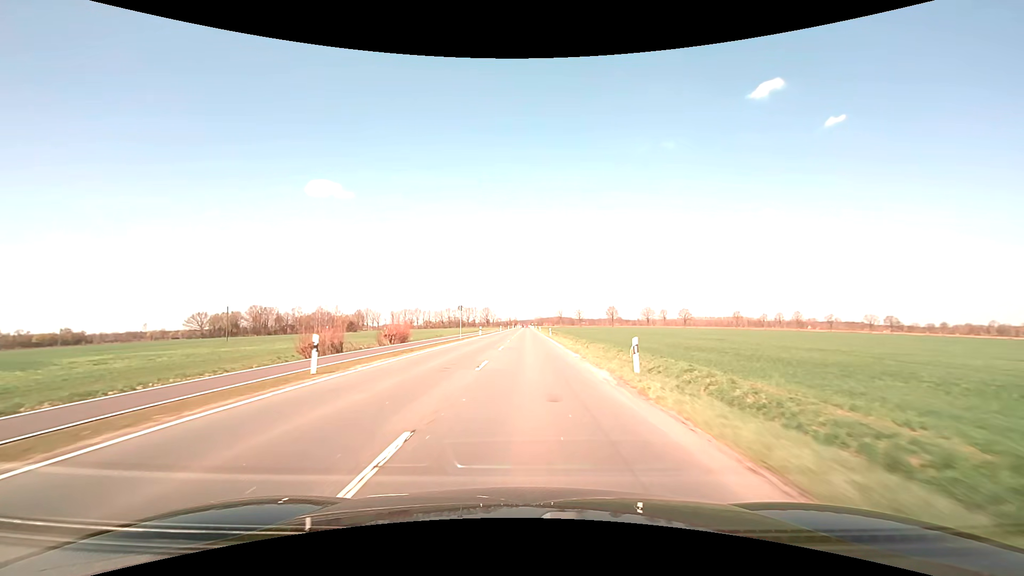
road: secondary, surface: asphalt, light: Day
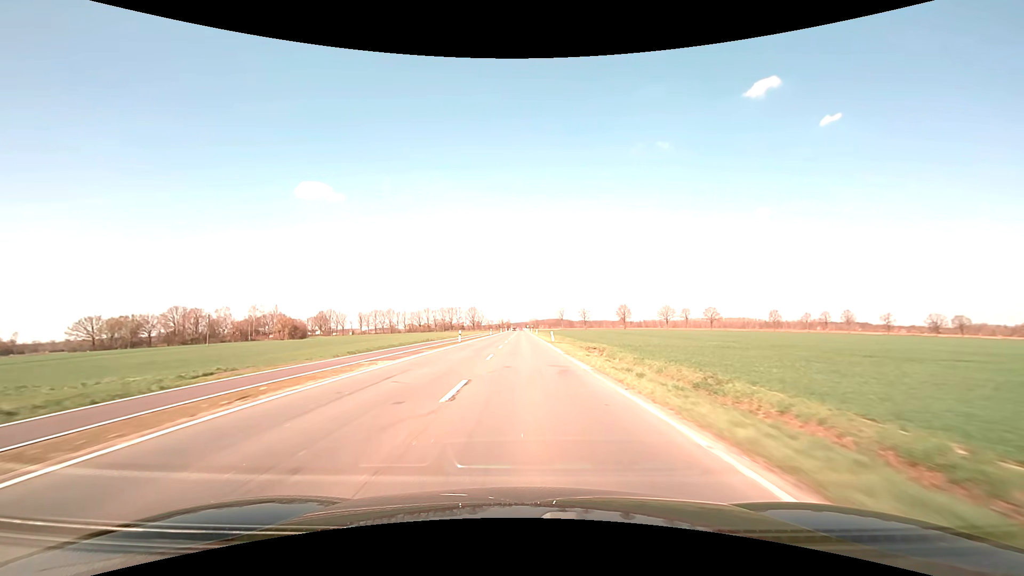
(+0.3, +66.3) m; +1°
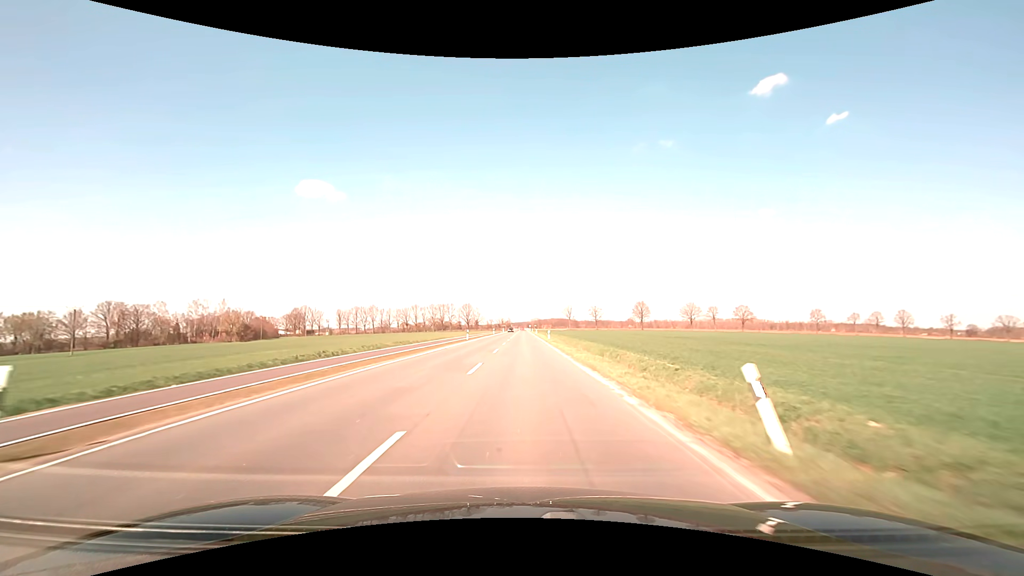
(-0.1, +42.9) m; 0°
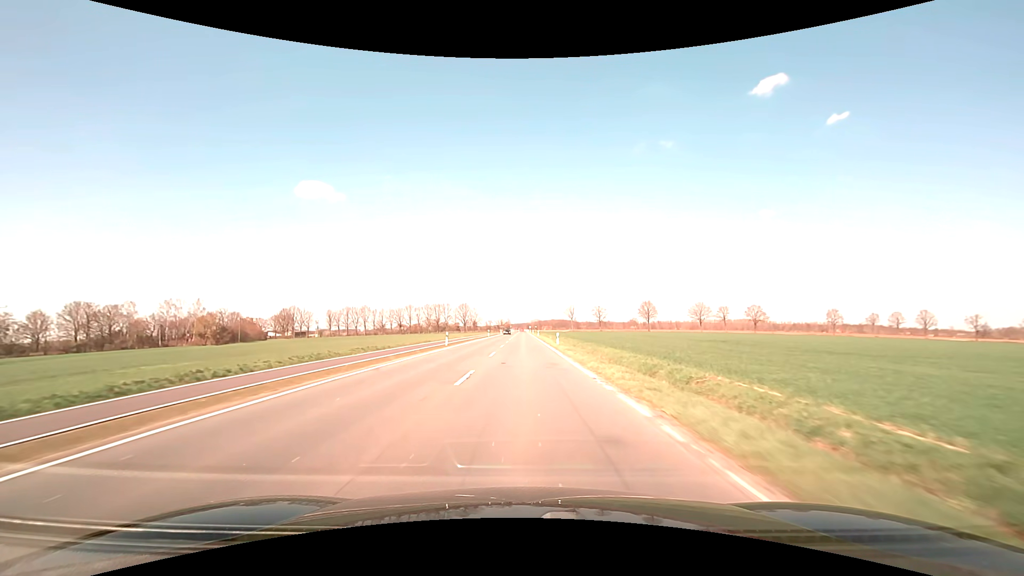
(0.0, +14.8) m; 0°
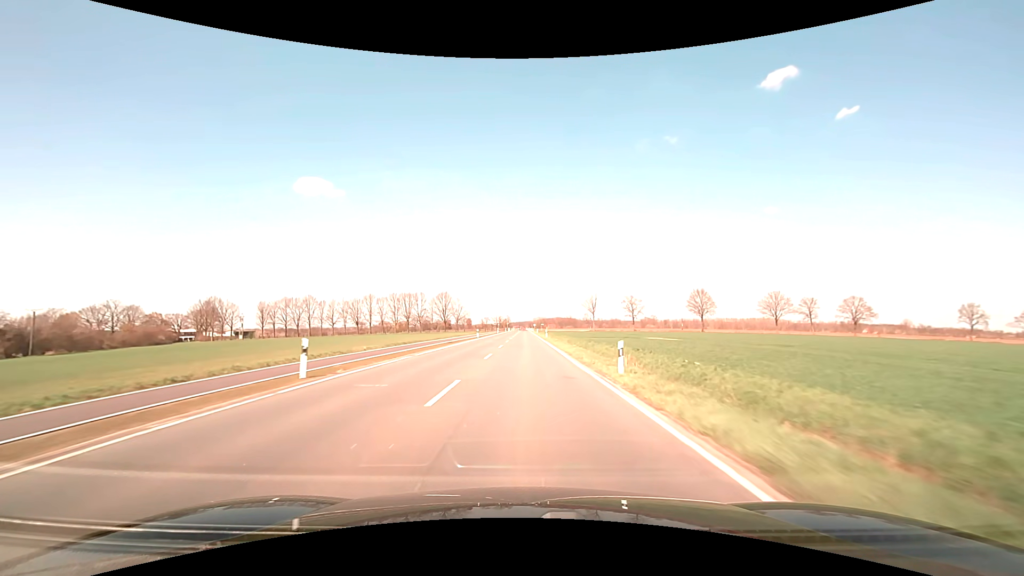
(-0.2, +76.1) m; 0°
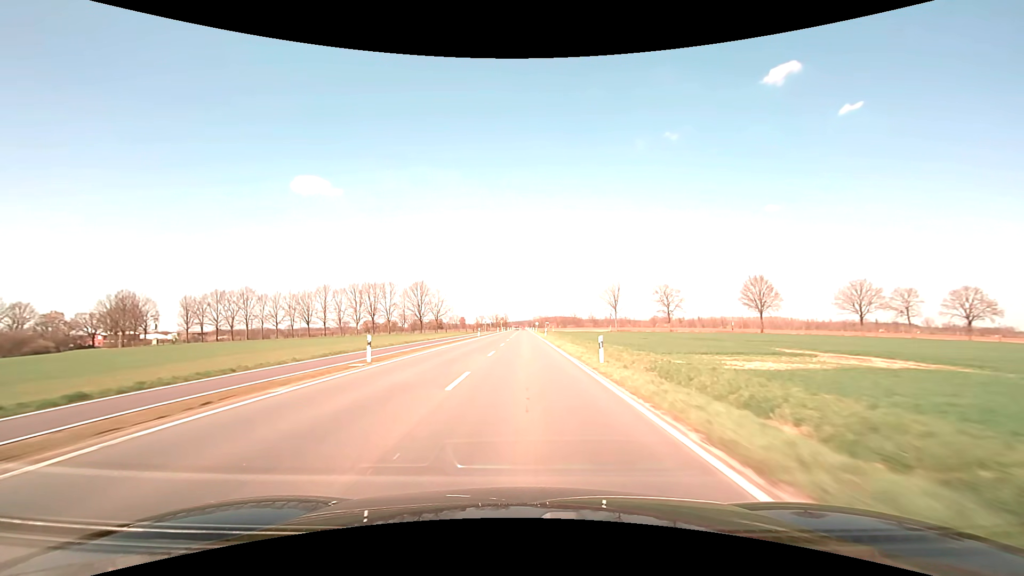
(+0.1, +46.6) m; 0°
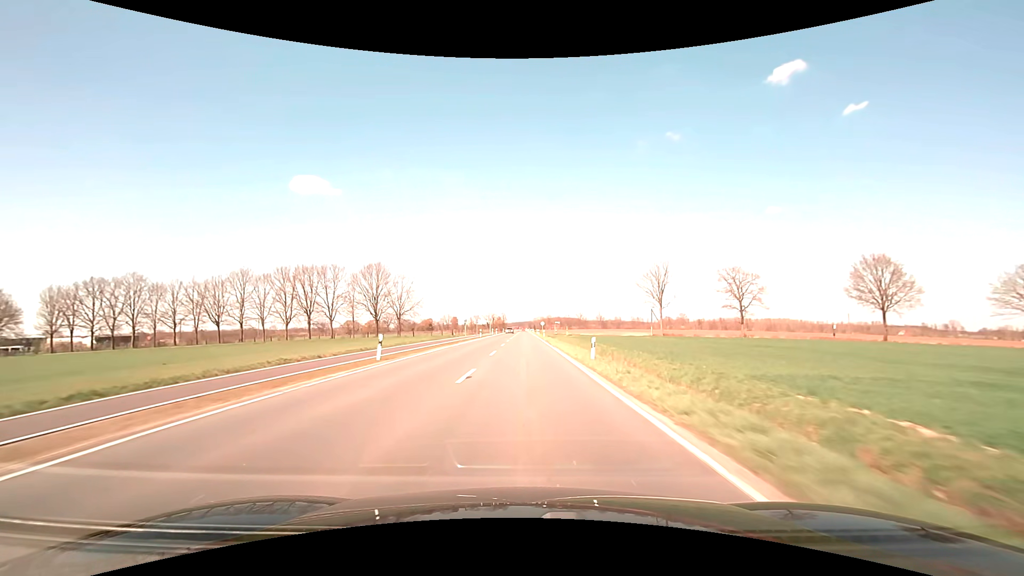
(-0.1, +46.9) m; 0°
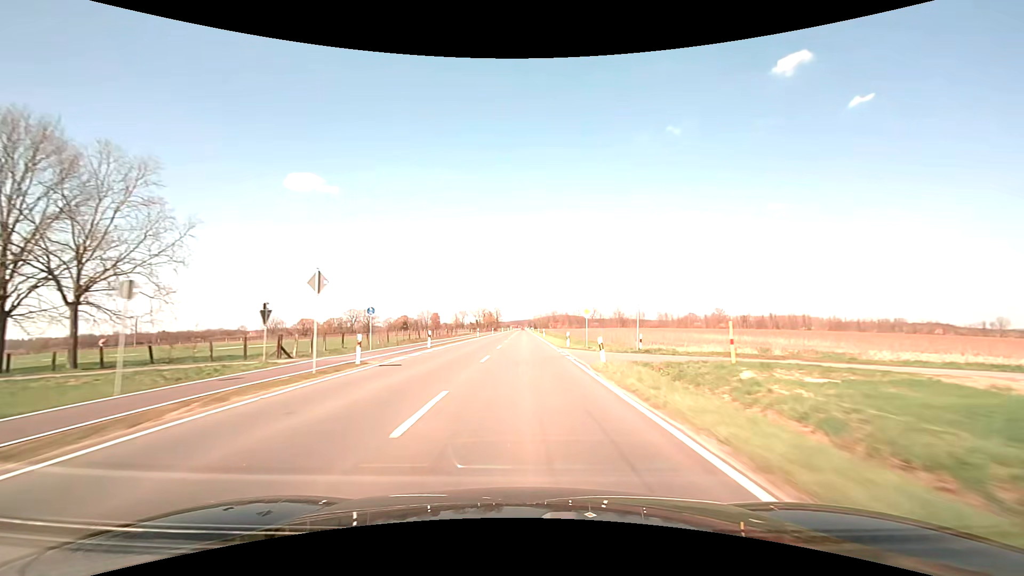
(0.0, +78.6) m; 0°
(0, +10) (0, +20) (0, +30) (0, +40) (0, +50) (0, +60) (0, +70) (0, +80) (0, +90) (0, +100) m
